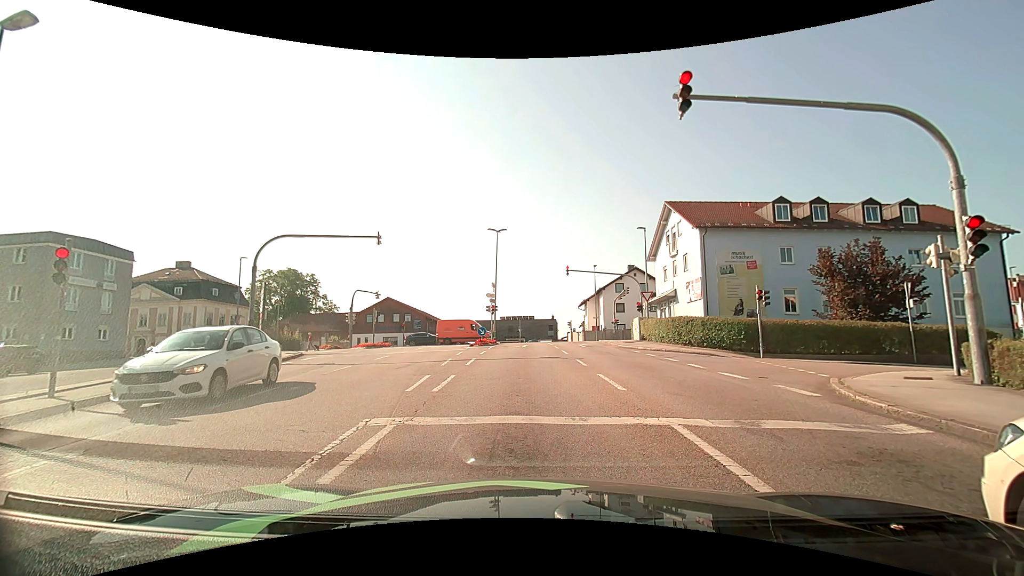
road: tertiary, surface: asphalt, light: Day
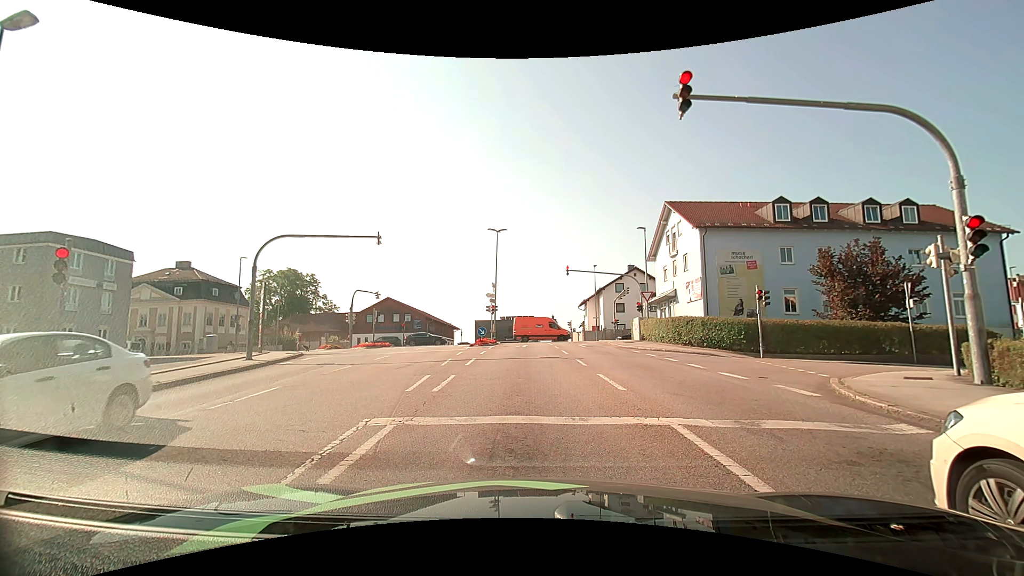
(0.0, 0.0) m; 0°
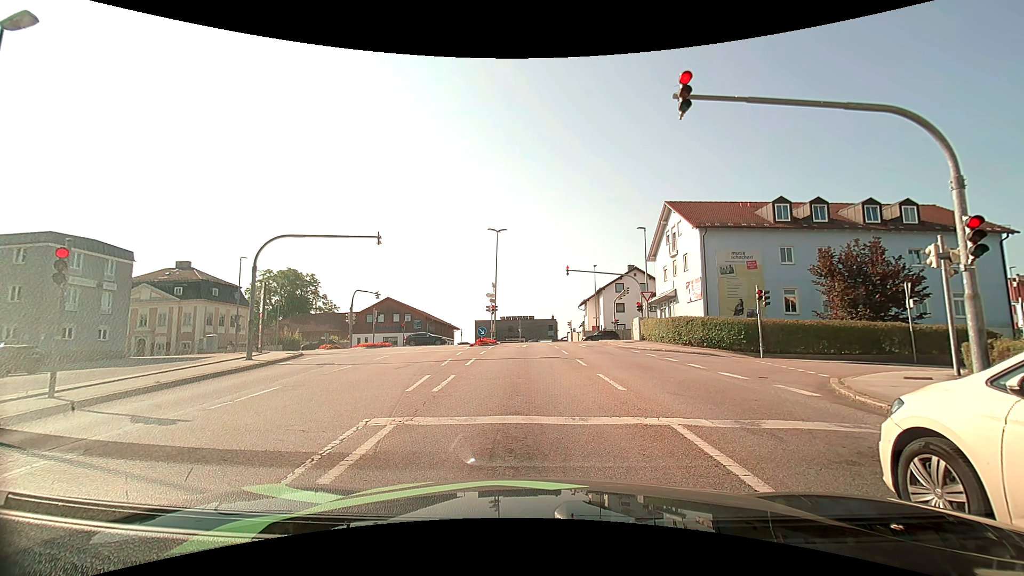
(0.0, 0.0) m; 0°
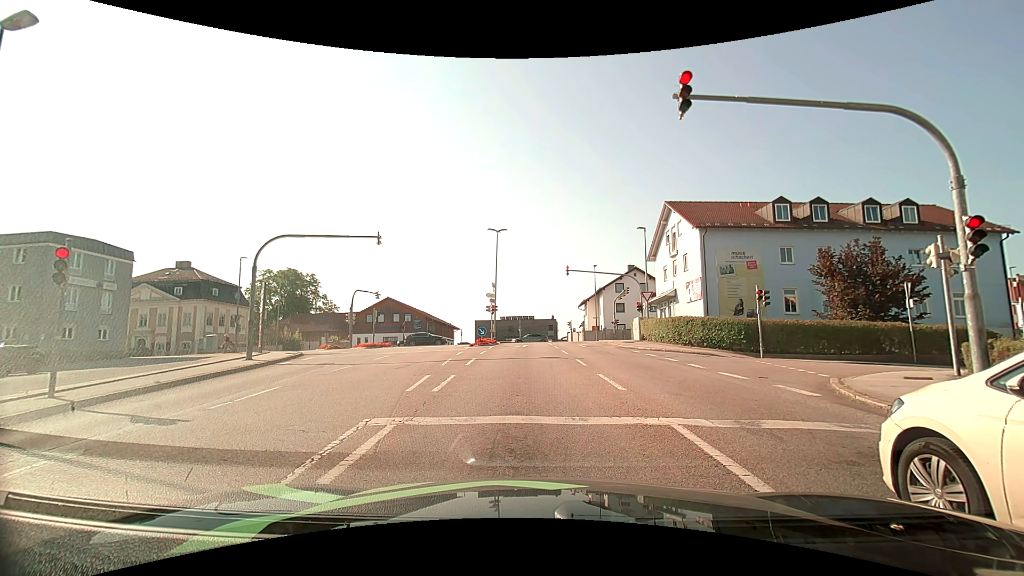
(0.0, 0.0) m; 0°
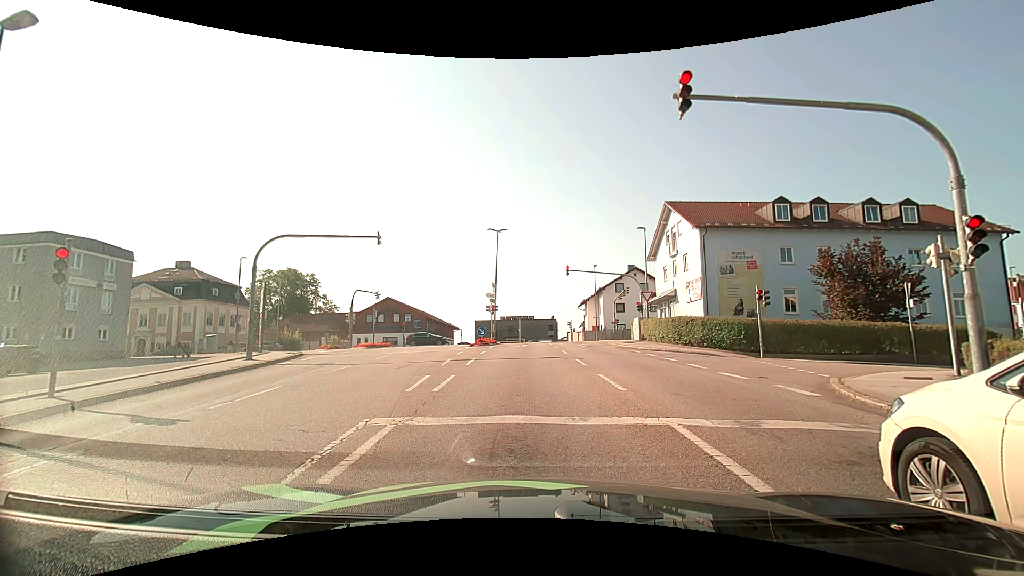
(0.0, 0.0) m; 0°
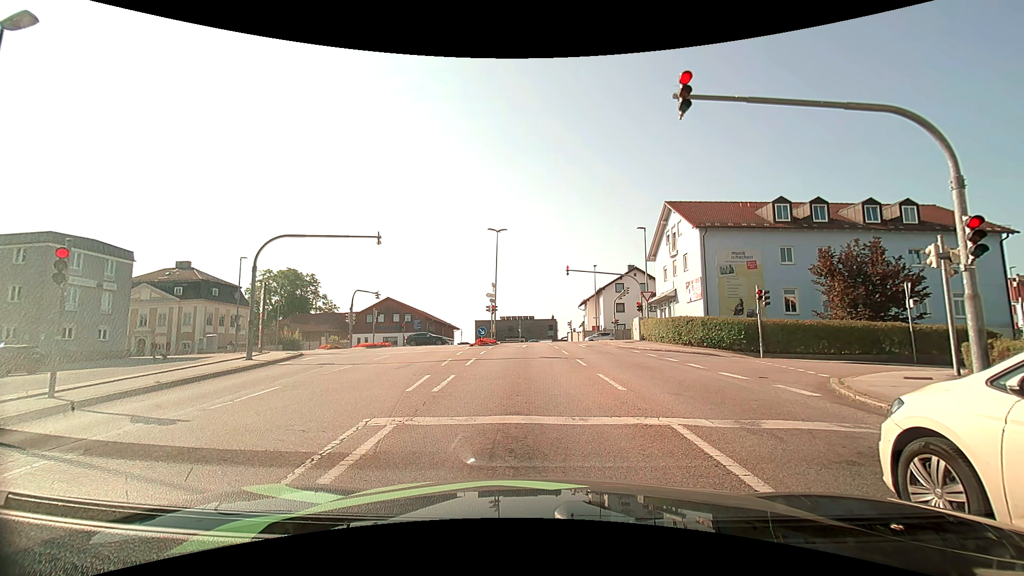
(0.0, 0.0) m; 0°
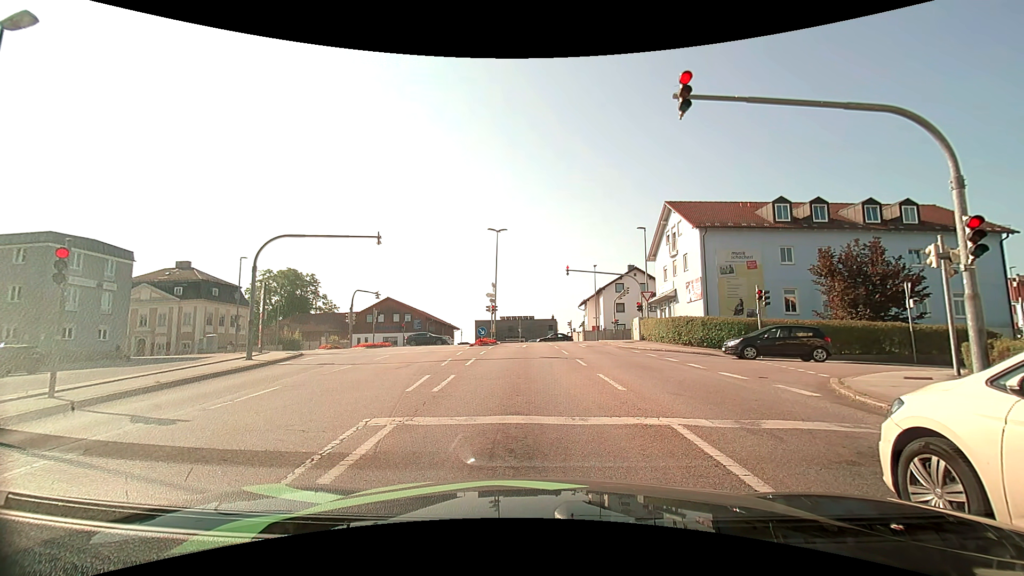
(0.0, 0.0) m; 0°
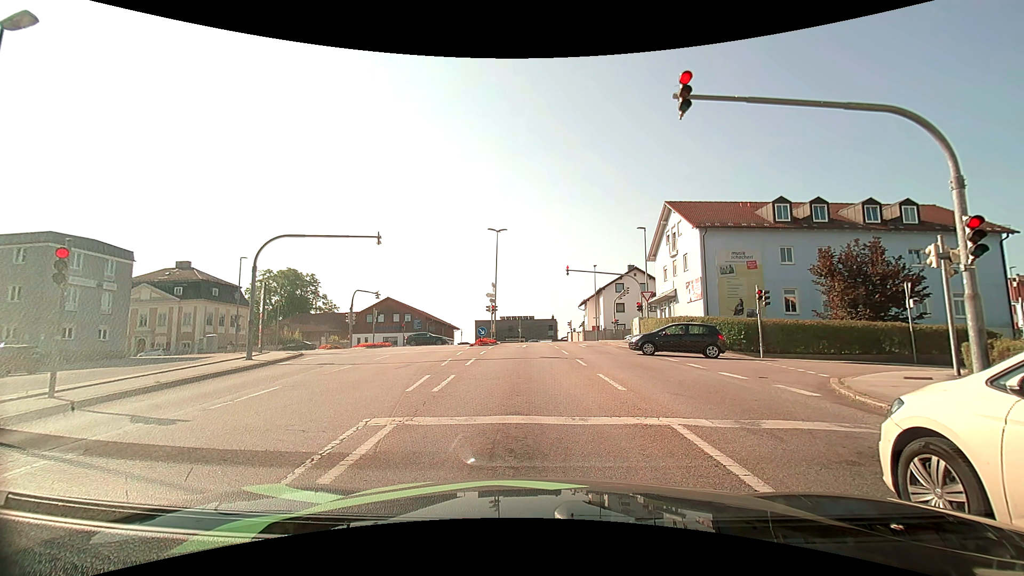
(0.0, 0.0) m; 0°
(0, +10) (0, +20) (0, +30) (-1, +40) (-1, +50) (-5, +59) (-15, +62) (-25, +63) (-35, +63) (-45, +63) m
